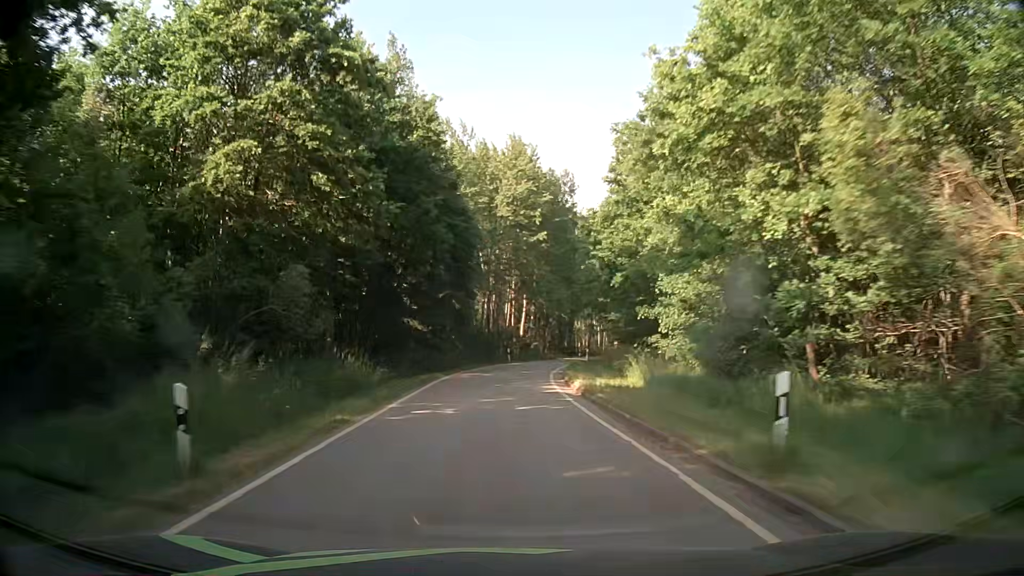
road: tertiary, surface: asphalt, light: Day
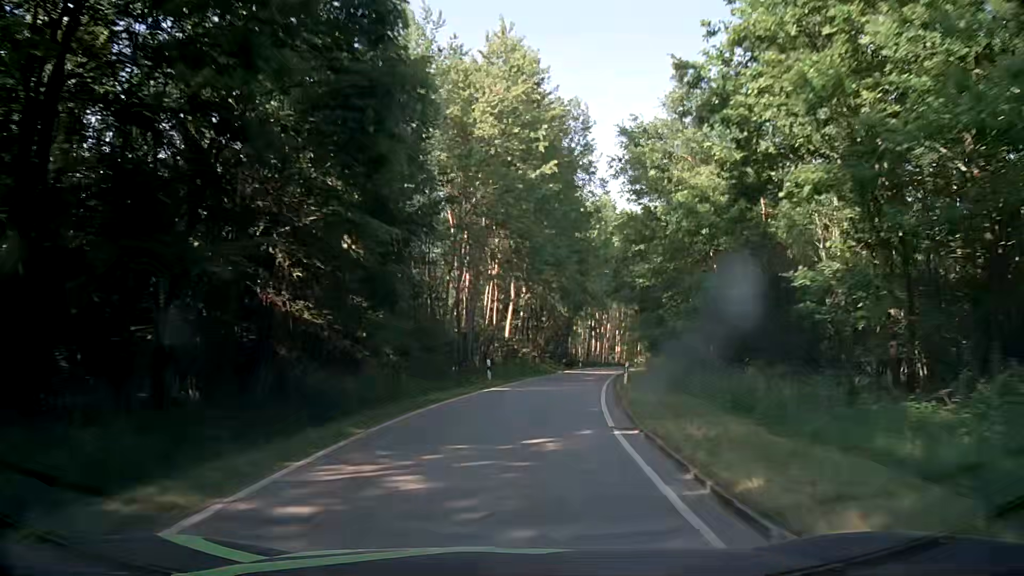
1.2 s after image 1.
(-0.3, +20.4) m; 0°
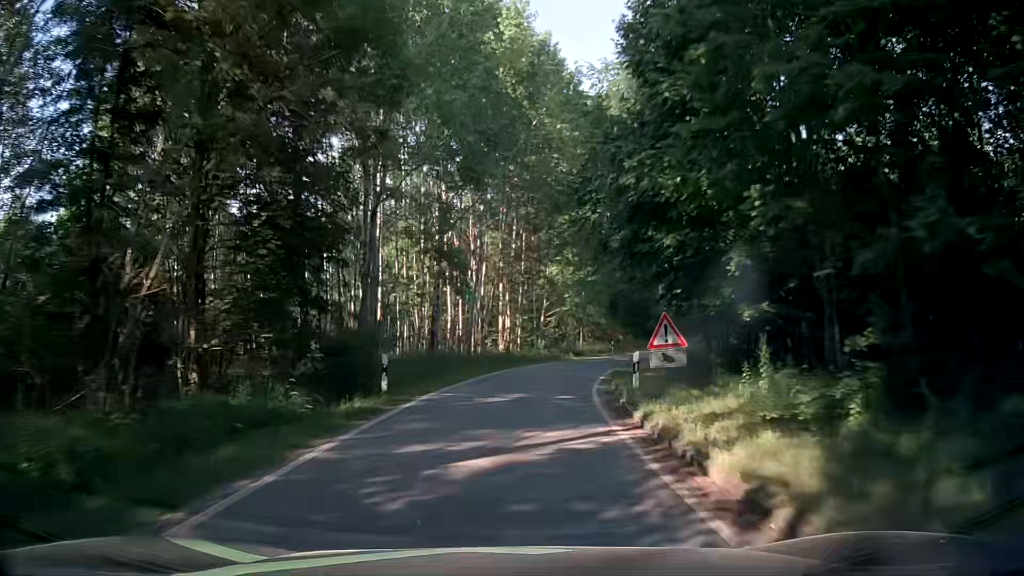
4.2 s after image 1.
(+6.9, +50.8) m; +12°
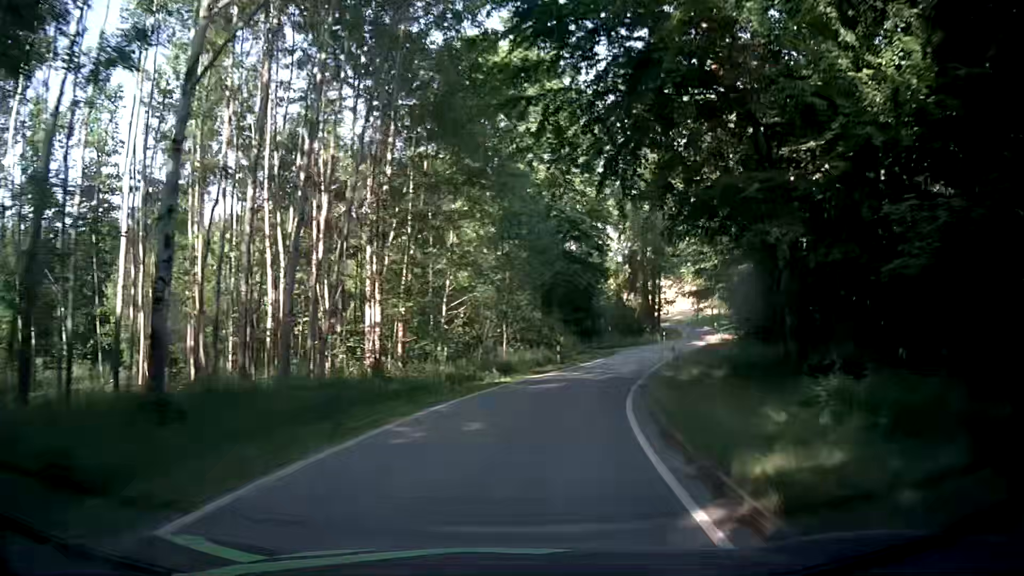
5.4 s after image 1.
(+1.0, +19.3) m; +6°
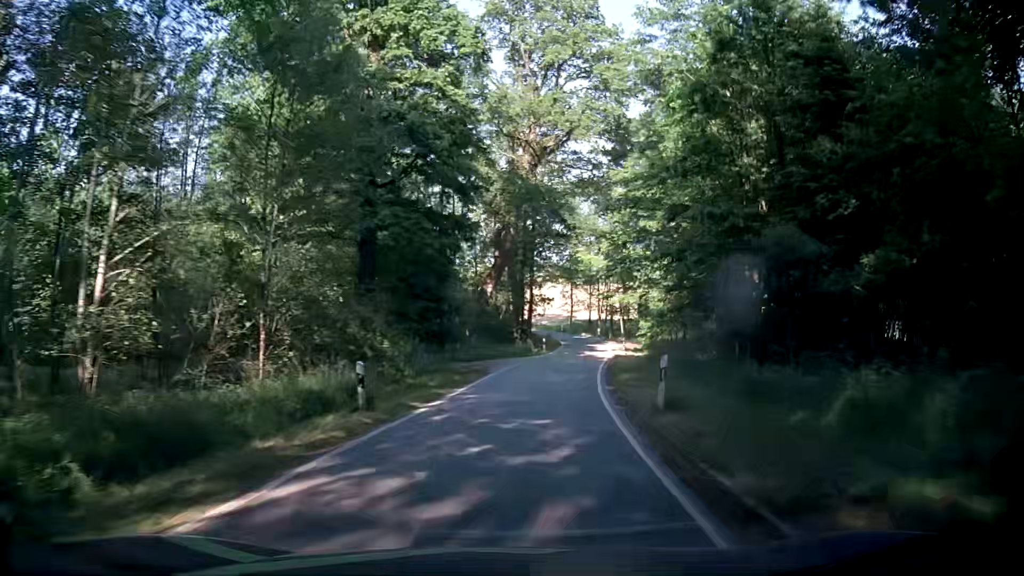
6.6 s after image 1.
(+2.2, +19.3) m; +13°
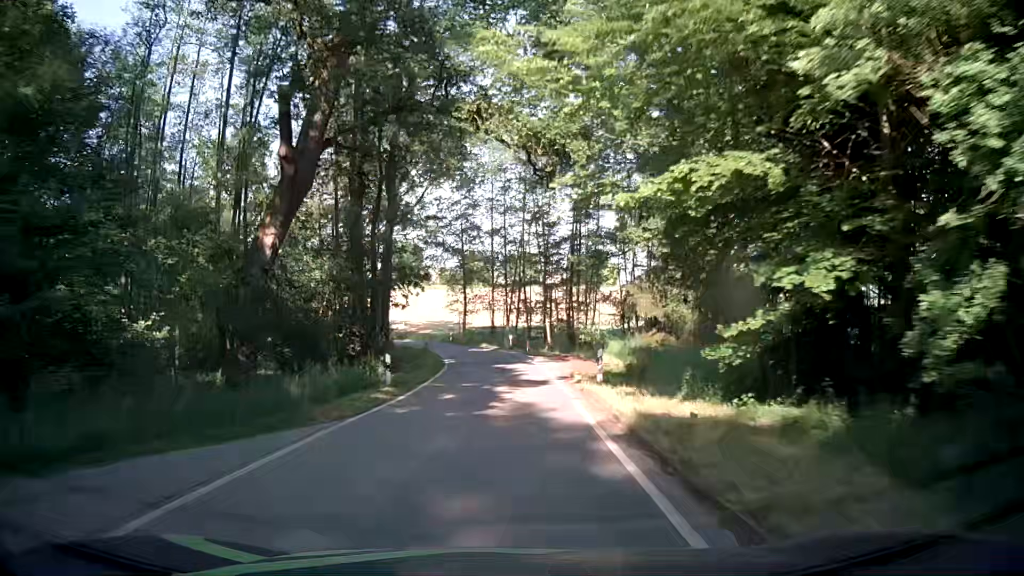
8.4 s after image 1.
(+3.5, +30.7) m; +11°
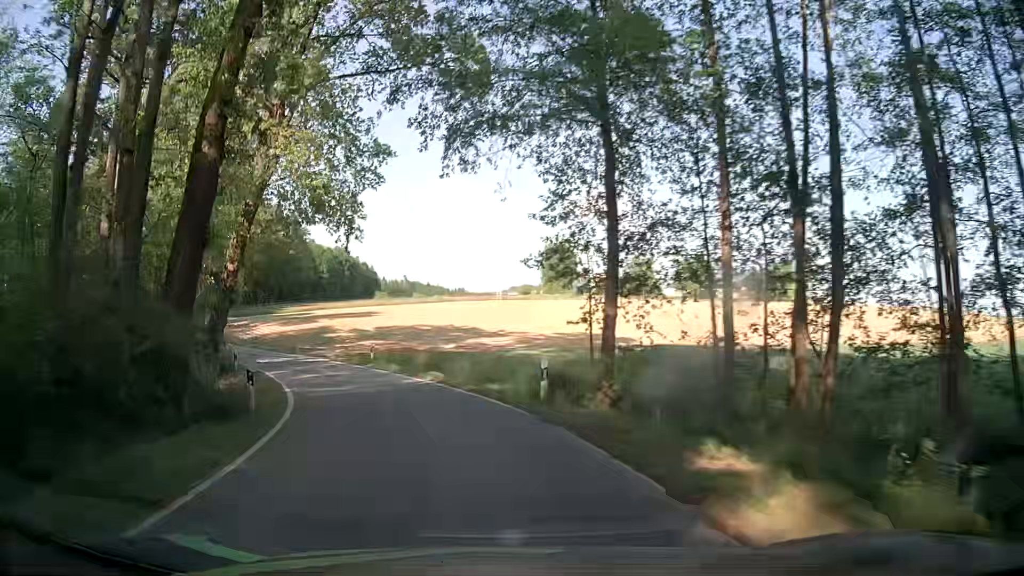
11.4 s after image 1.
(-1.8, +46.2) m; -12°
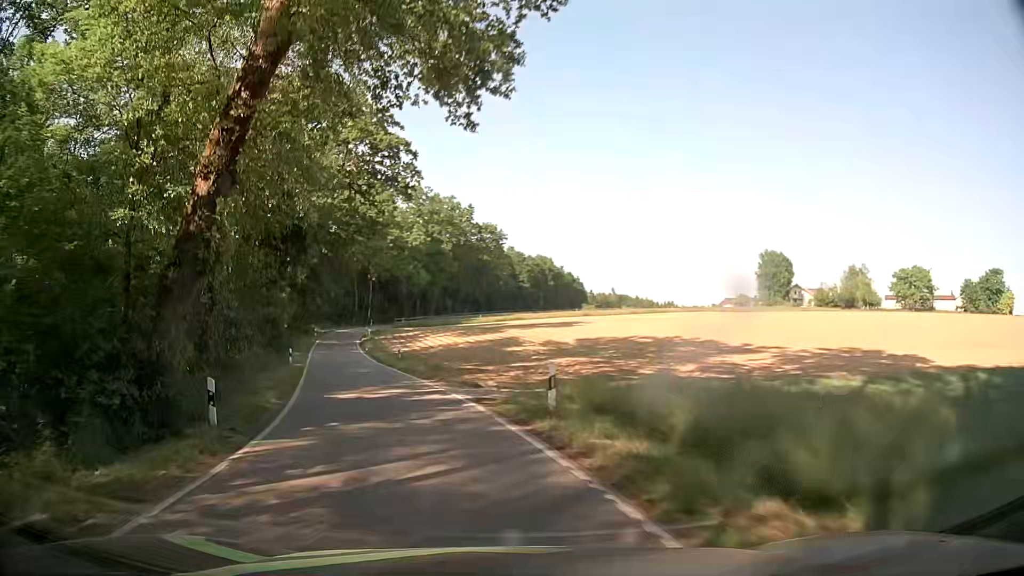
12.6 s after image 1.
(-2.2, +16.4) m; -18°
(-1, +10) (-3, +20) (-6, +29) (-9, +39) (-12, +48) (-15, +58) (-17, +68) (-19, +77) (-21, +87) (-21, +97) m
